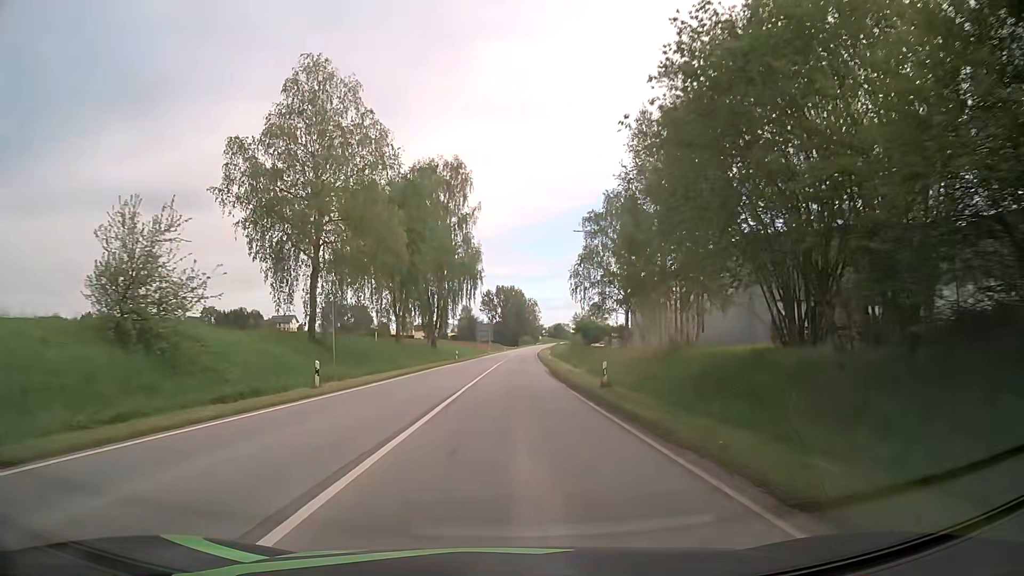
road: secondary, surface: asphalt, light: Day
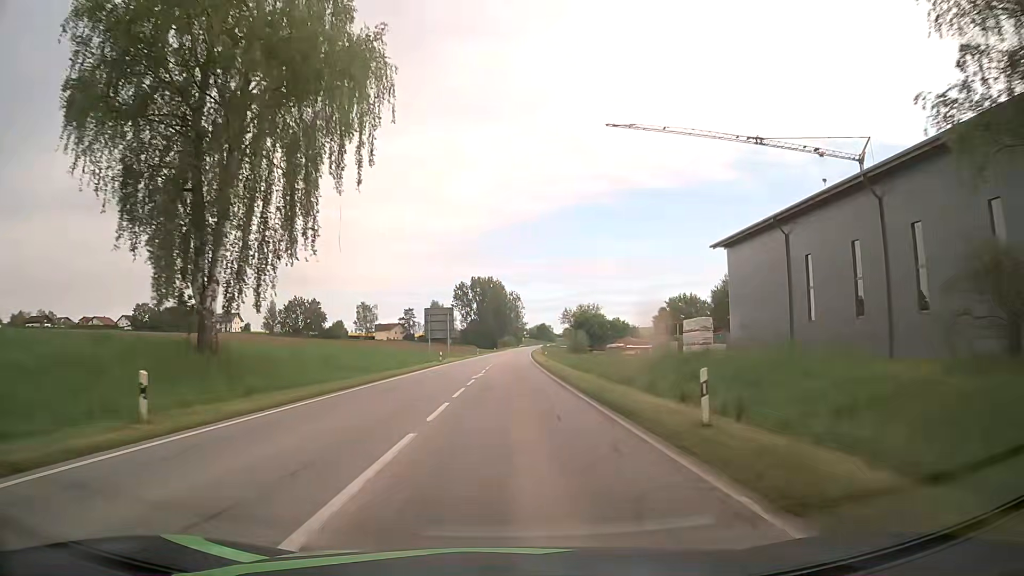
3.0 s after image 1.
(+0.7, +58.5) m; +1°
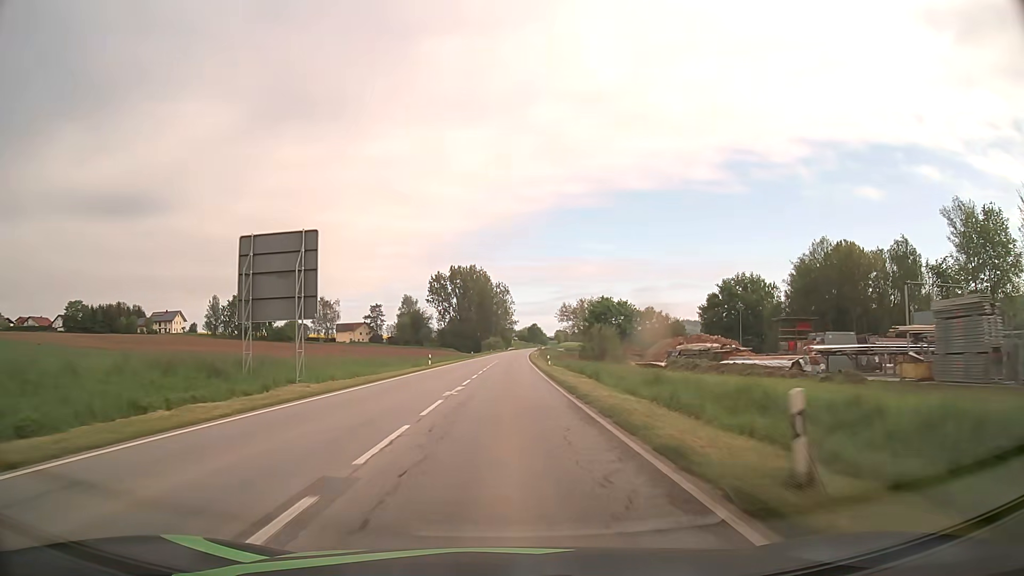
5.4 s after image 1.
(+0.9, +53.2) m; +1°
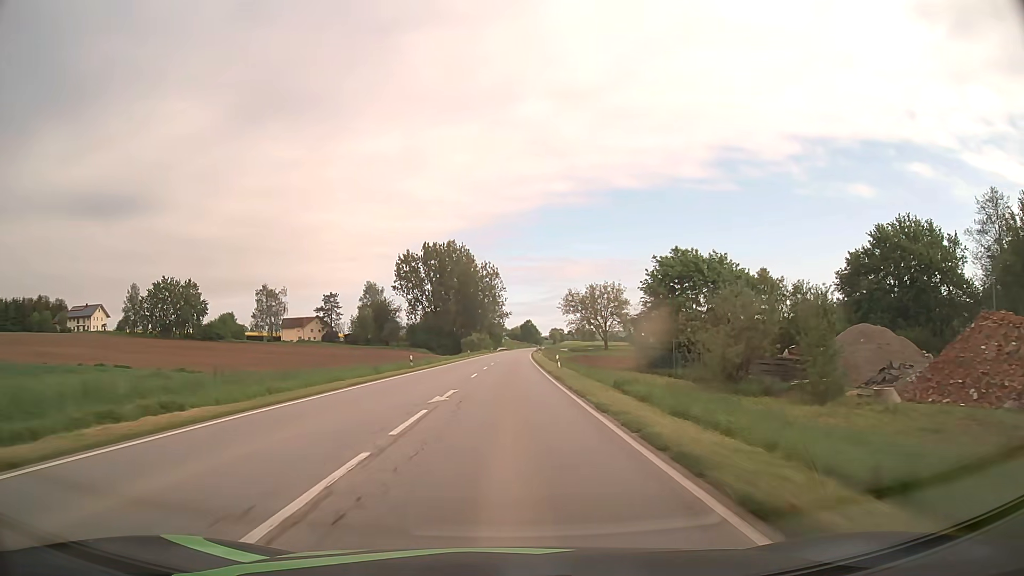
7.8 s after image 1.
(+0.4, +57.7) m; +1°
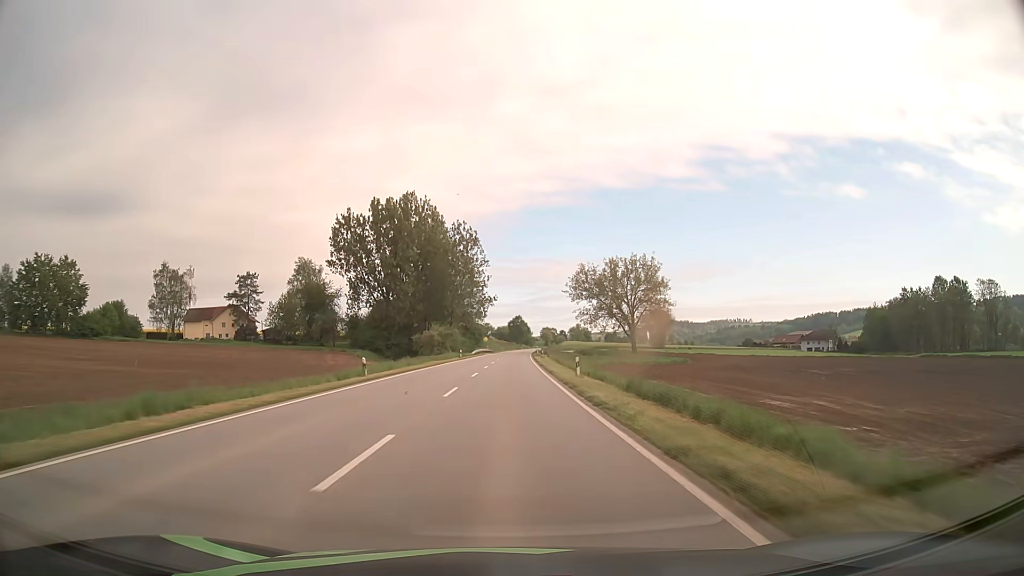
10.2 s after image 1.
(+0.6, +61.4) m; +1°
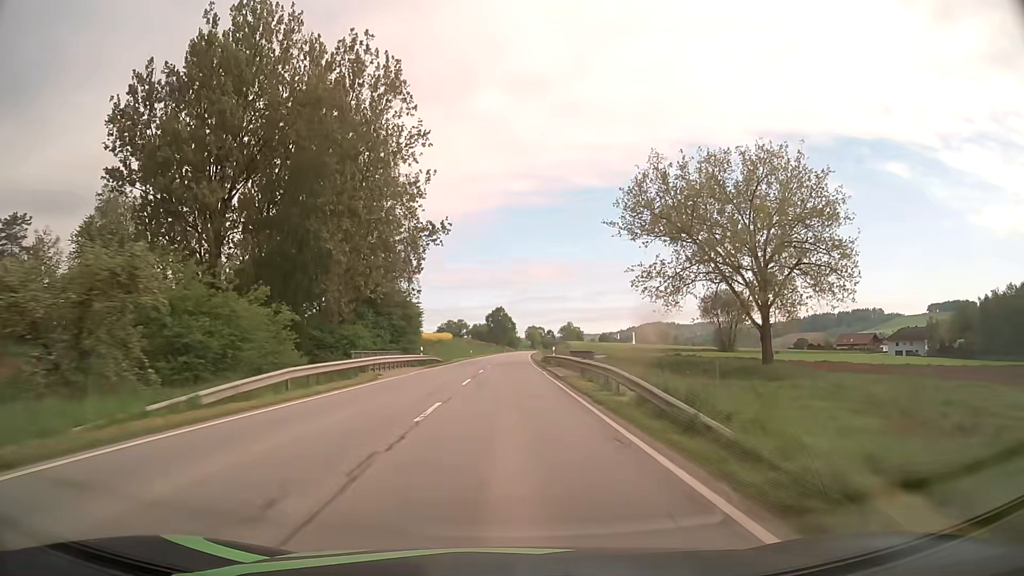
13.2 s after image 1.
(+1.0, +78.8) m; +2°
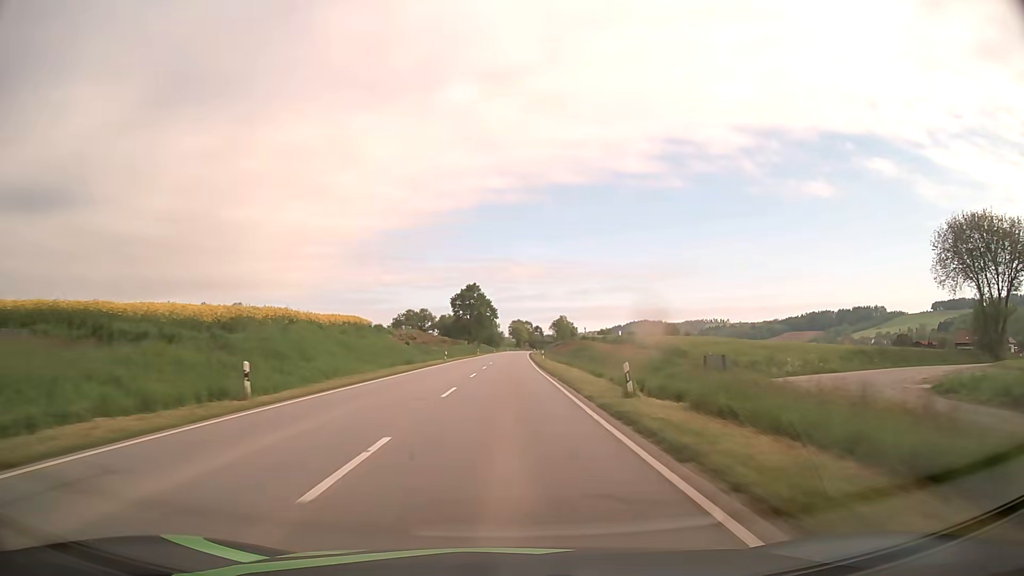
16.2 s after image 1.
(+0.9, +78.9) m; +1°
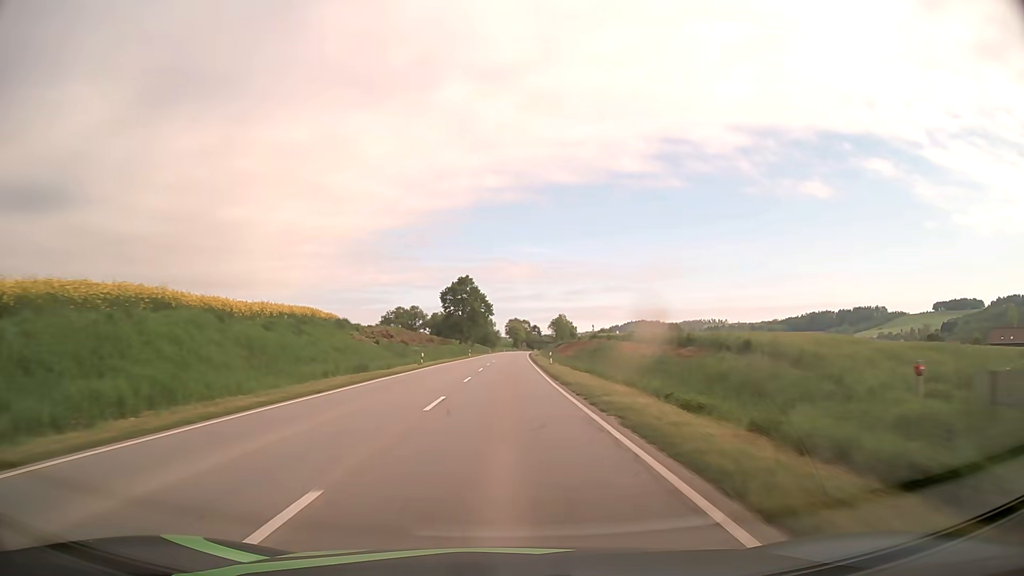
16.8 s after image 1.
(+0.1, +15.8) m; 0°
(0, +10) (0, +20) (0, +30) (0, +40) (0, +50) (+1, +60) (+1, +70) (+1, +80) (+1, +90) (+1, +100) m
